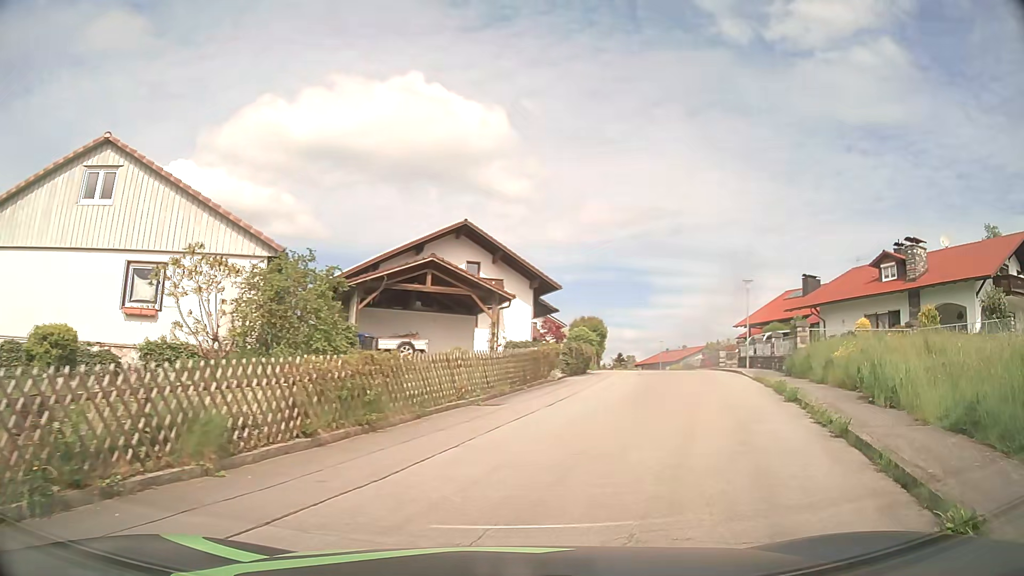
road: residential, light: Day
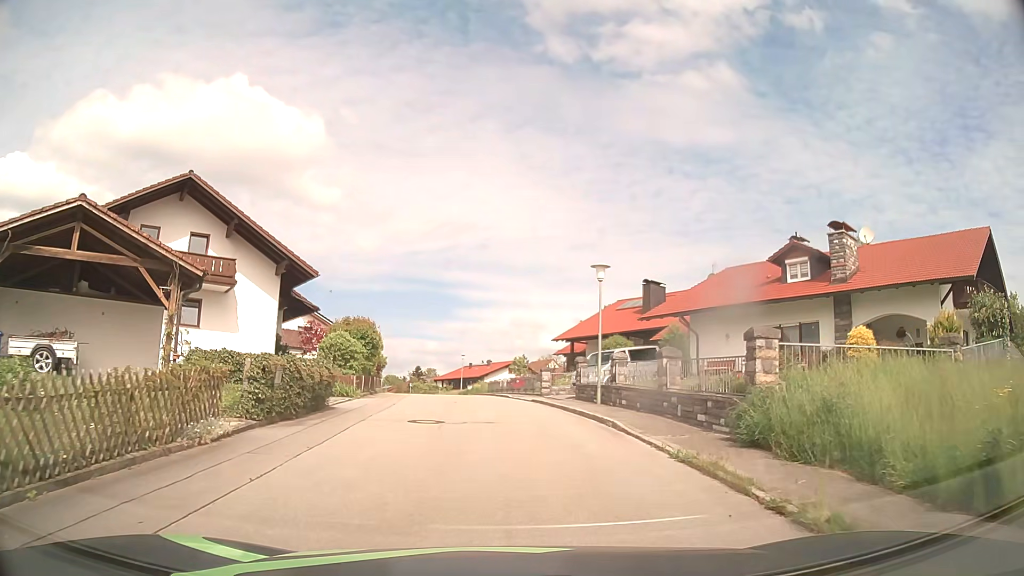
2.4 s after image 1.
(+2.8, +12.7) m; +17°
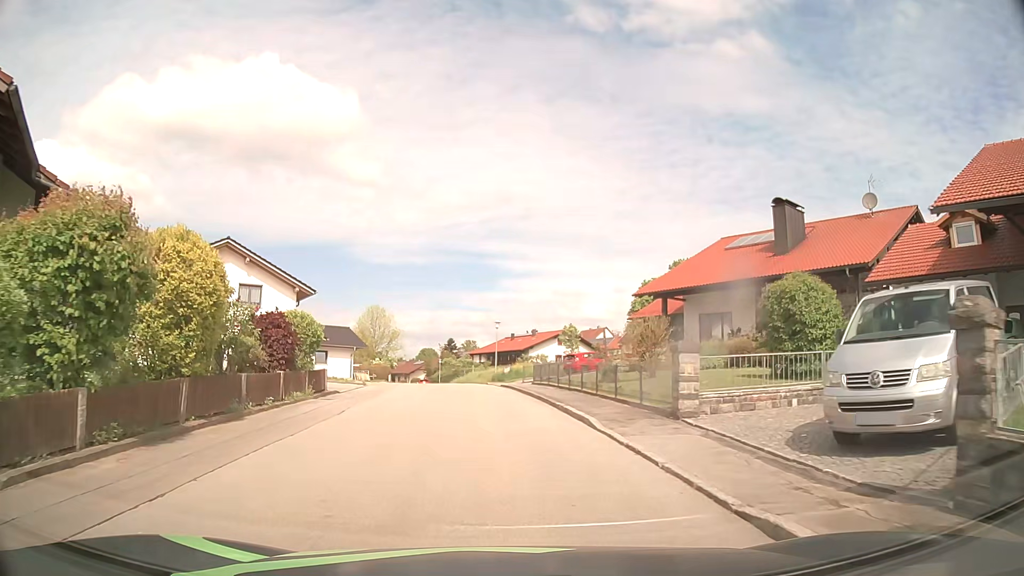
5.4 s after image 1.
(-0.1, +21.3) m; -3°
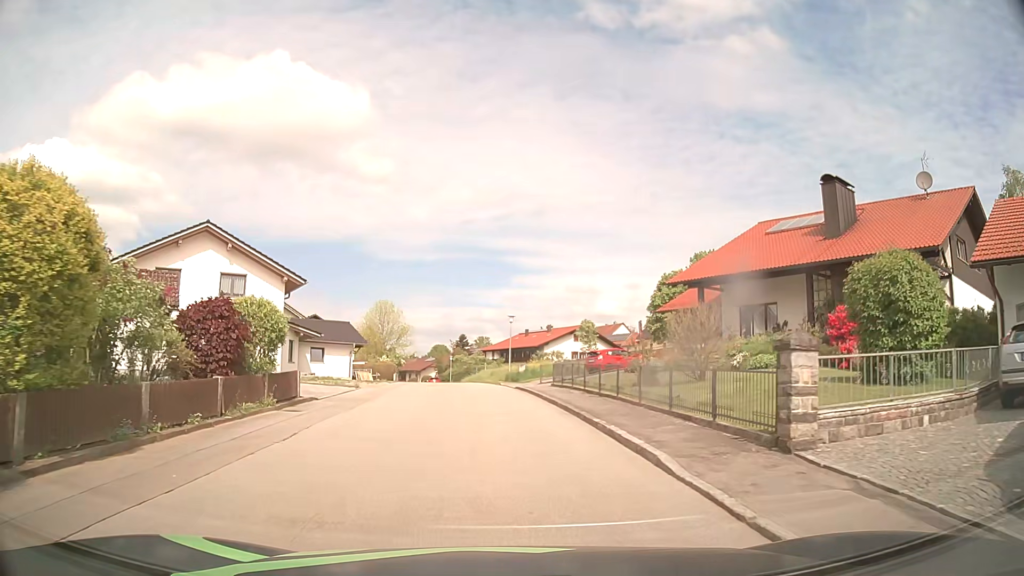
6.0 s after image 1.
(-0.1, +4.5) m; -1°
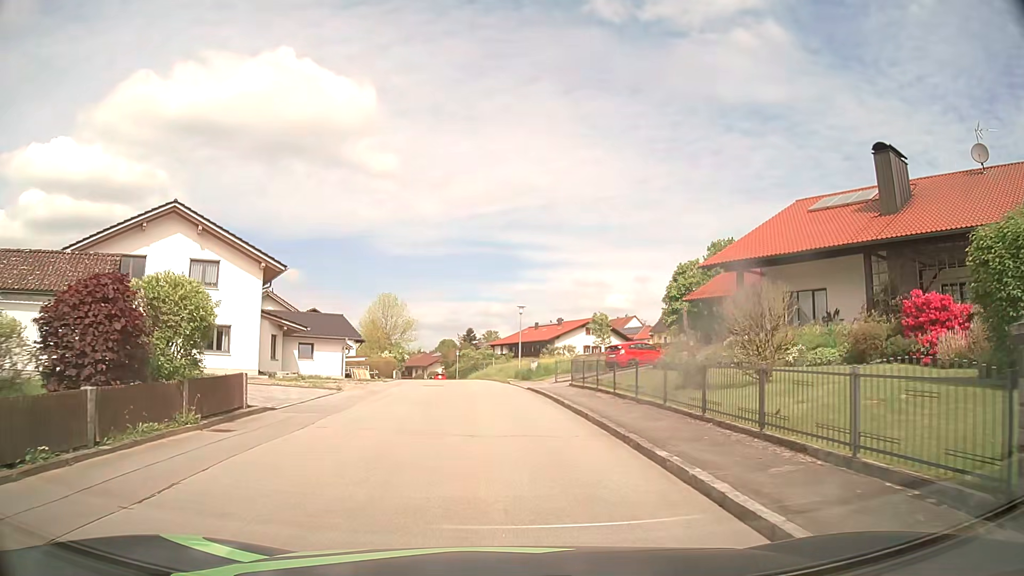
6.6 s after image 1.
(0.0, +4.4) m; 0°
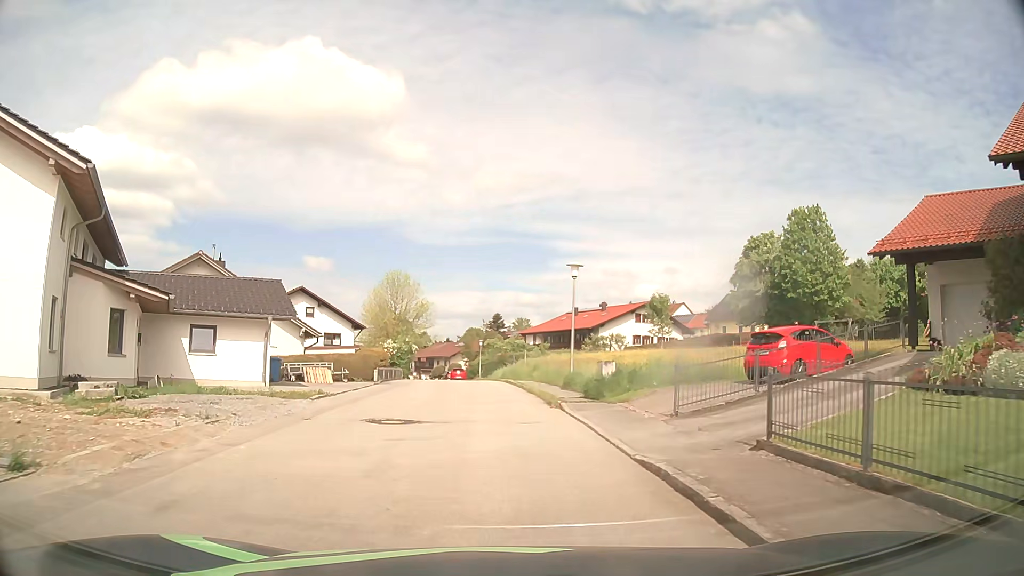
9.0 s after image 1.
(-0.4, +17.3) m; -3°
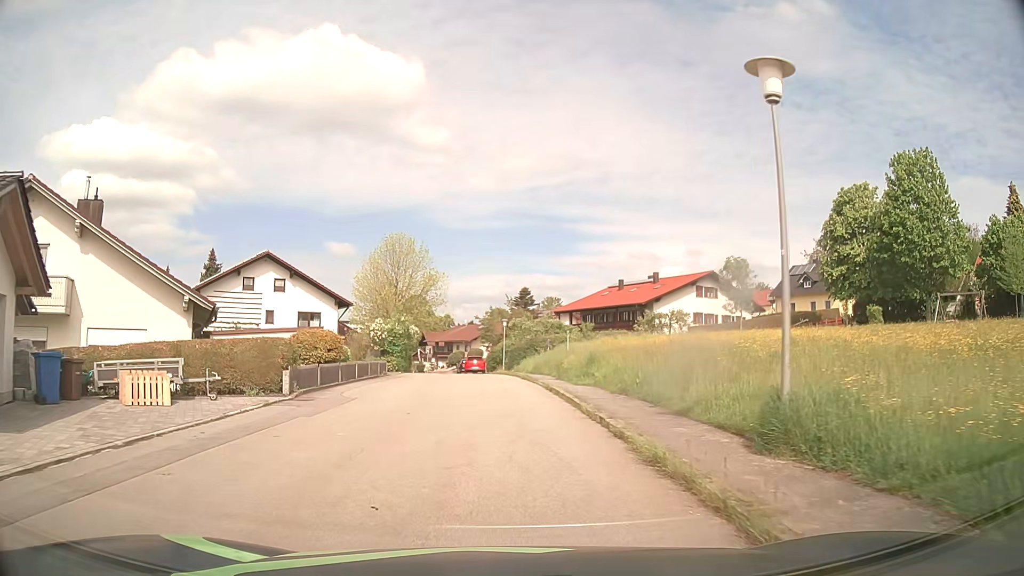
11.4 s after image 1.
(-0.3, +17.3) m; -2°
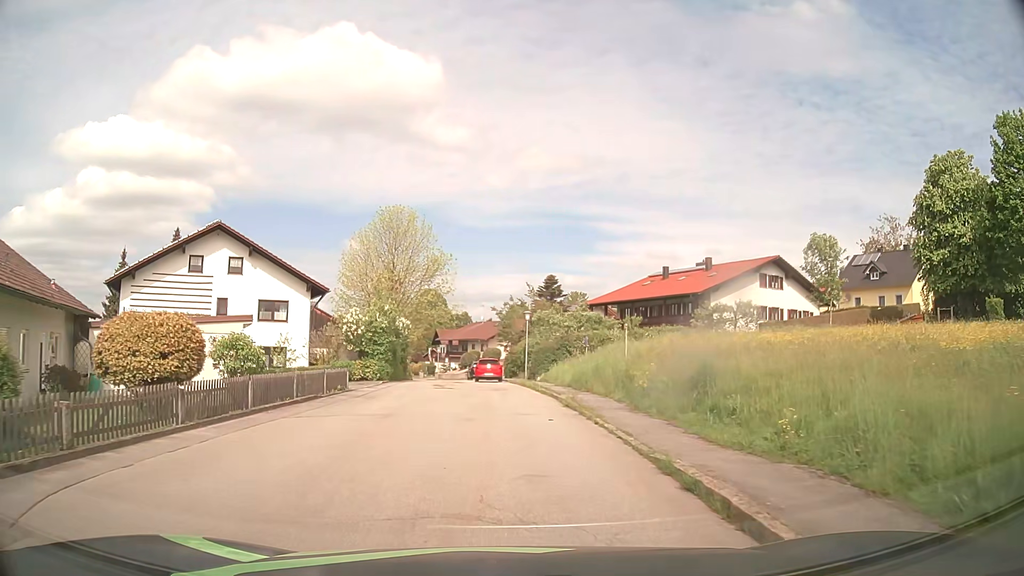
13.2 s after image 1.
(-0.2, +13.0) m; -2°
